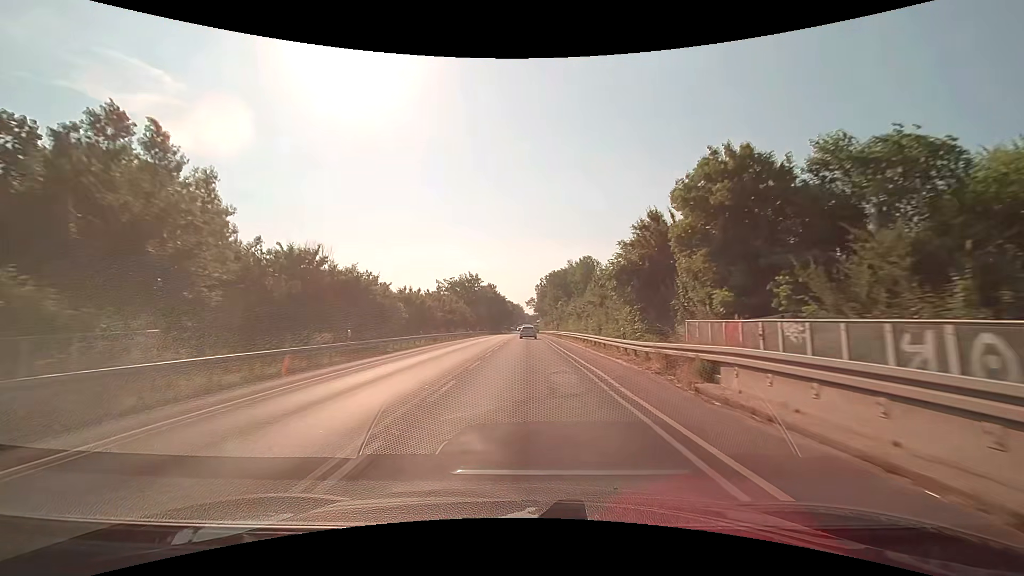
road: secondary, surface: asphalt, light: Day
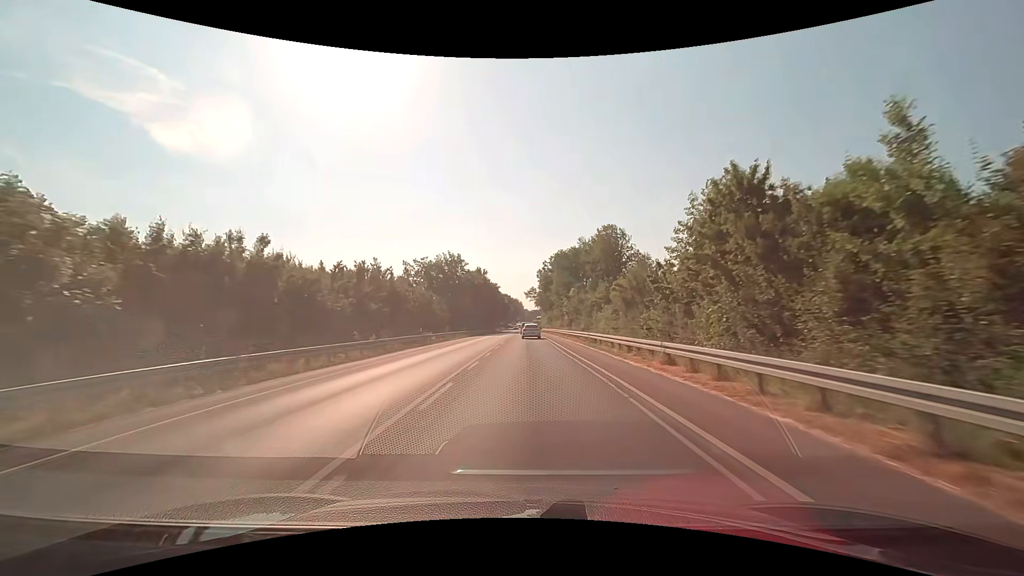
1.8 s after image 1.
(+0.1, +32.3) m; 0°
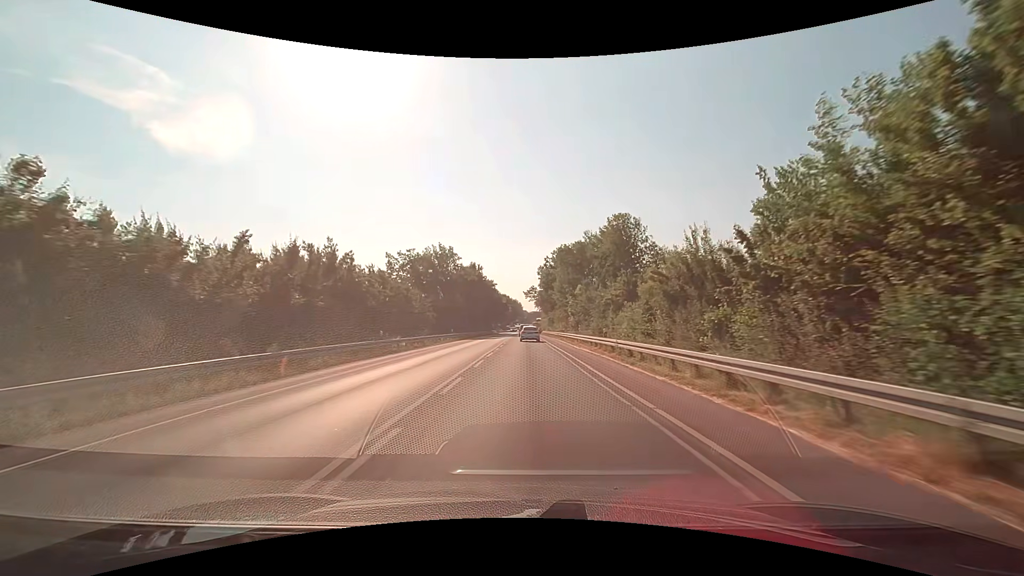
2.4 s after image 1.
(0.0, +10.5) m; 0°
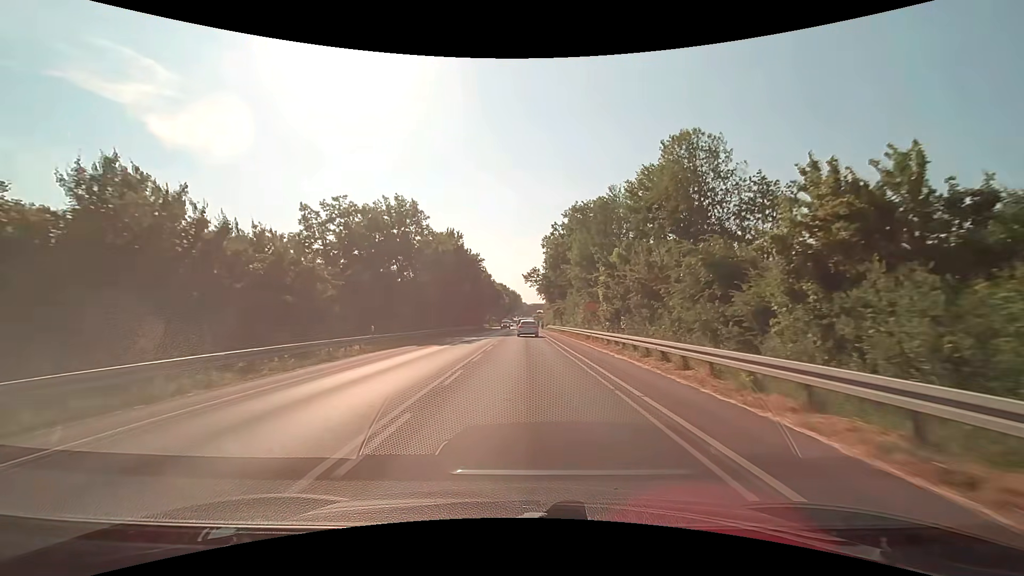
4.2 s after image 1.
(+0.1, +29.1) m; 0°
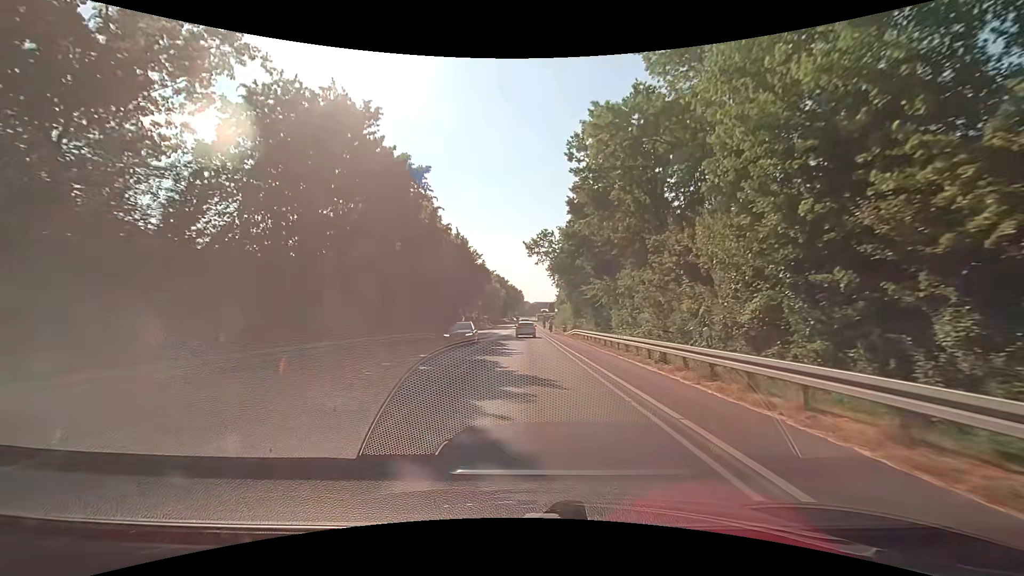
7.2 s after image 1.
(-0.1, +41.5) m; 0°
(0, +10) (0, +20) (0, +30) (0, +40) (0, +50) (0, +60) (0, +70) (0, +80) (0, +90) (0, +100) m
